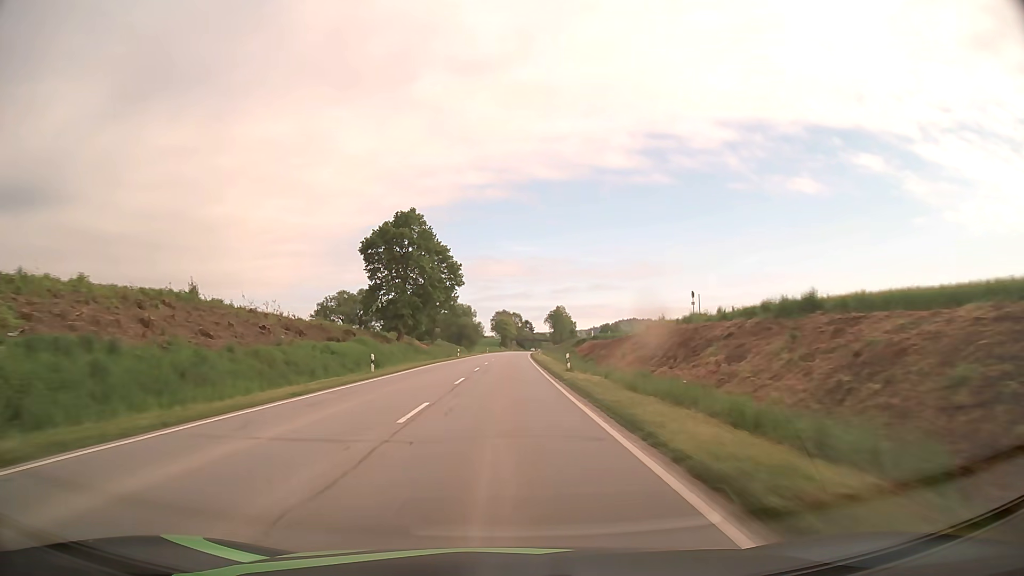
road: secondary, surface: asphalt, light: Day
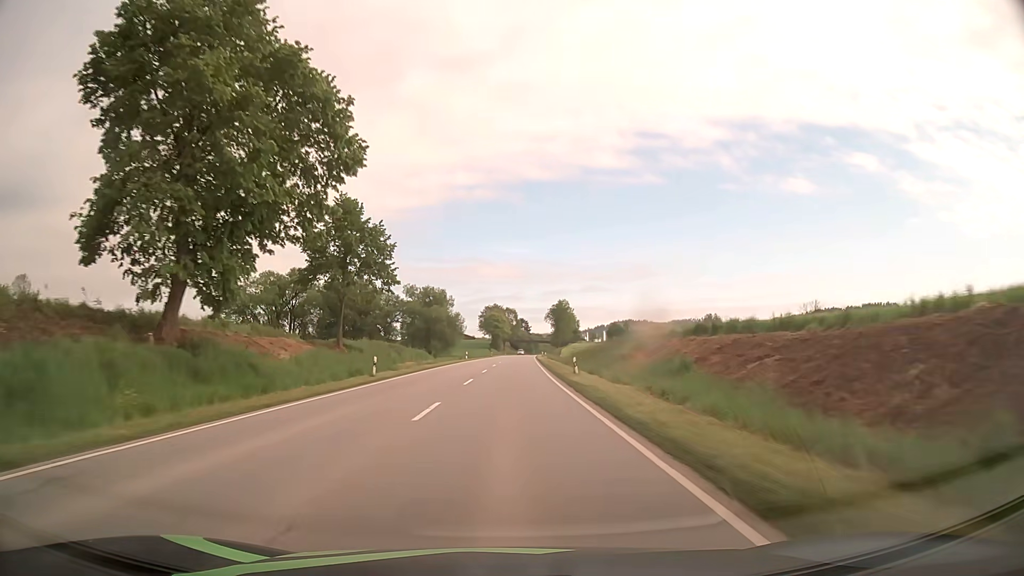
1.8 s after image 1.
(+0.2, +47.5) m; +1°
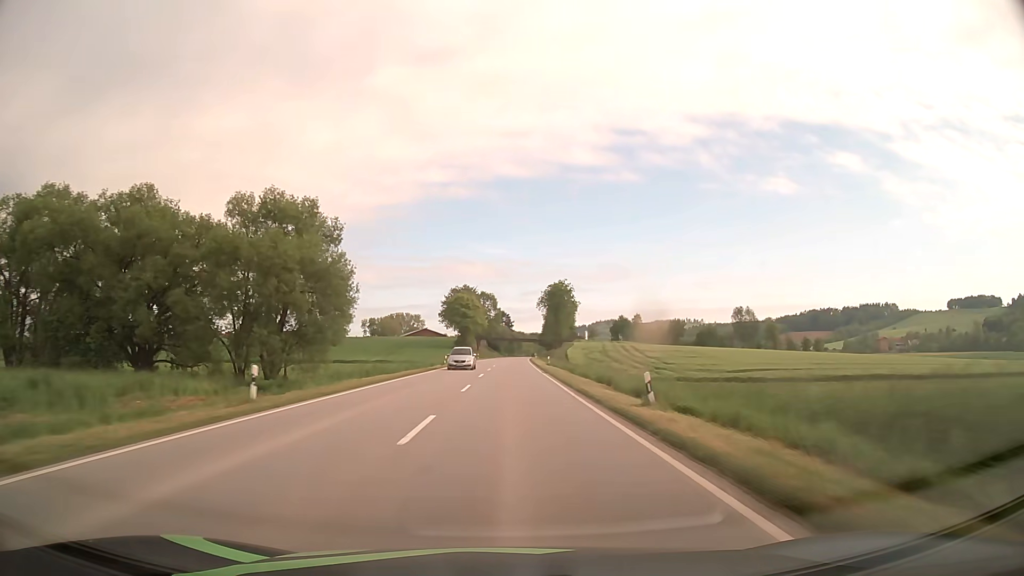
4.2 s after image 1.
(+0.9, +63.4) m; +2°
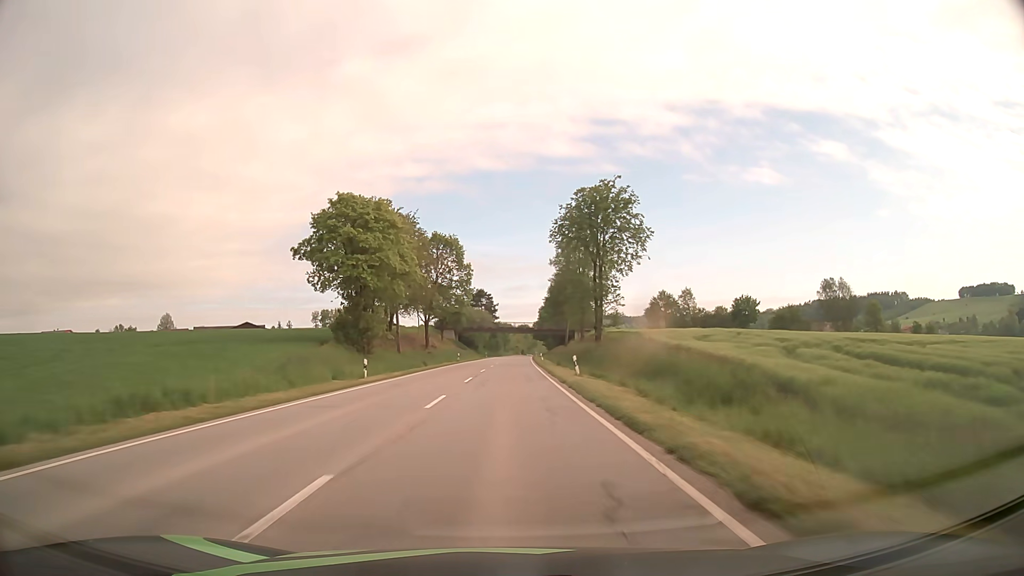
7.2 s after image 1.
(+1.0, +79.5) m; +1°
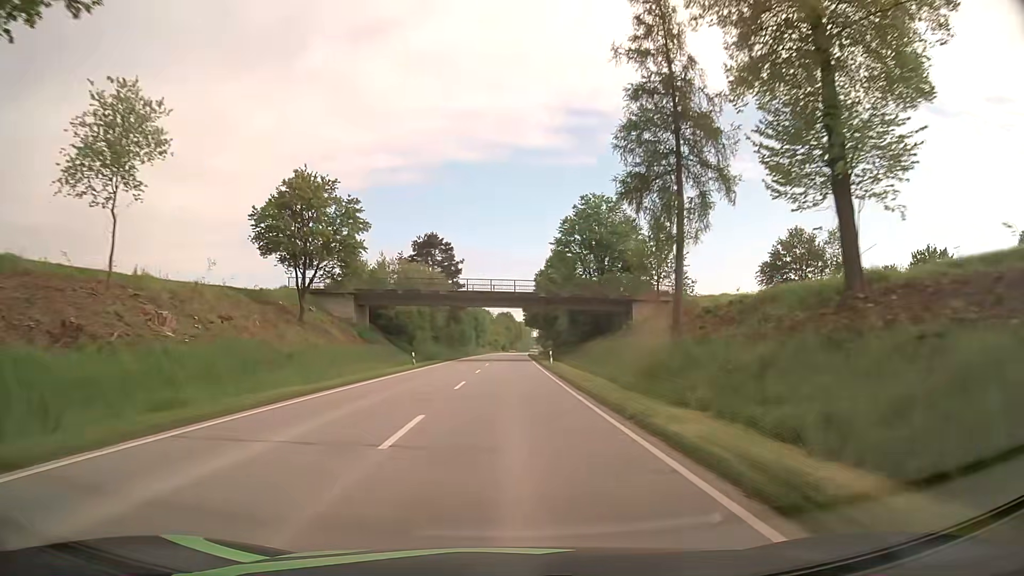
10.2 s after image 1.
(+1.0, +78.3) m; +2°
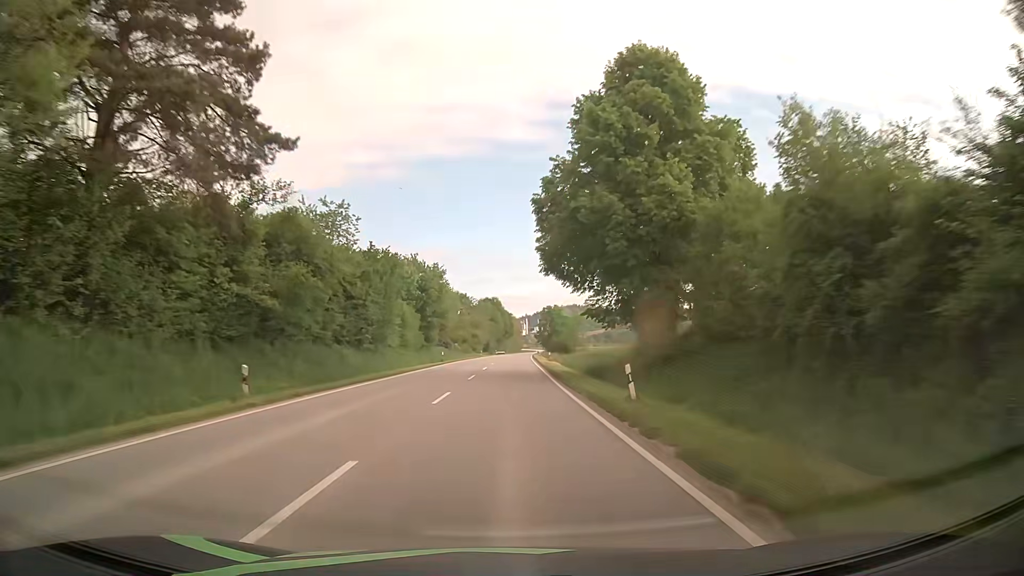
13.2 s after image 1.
(+0.6, +77.8) m; +1°
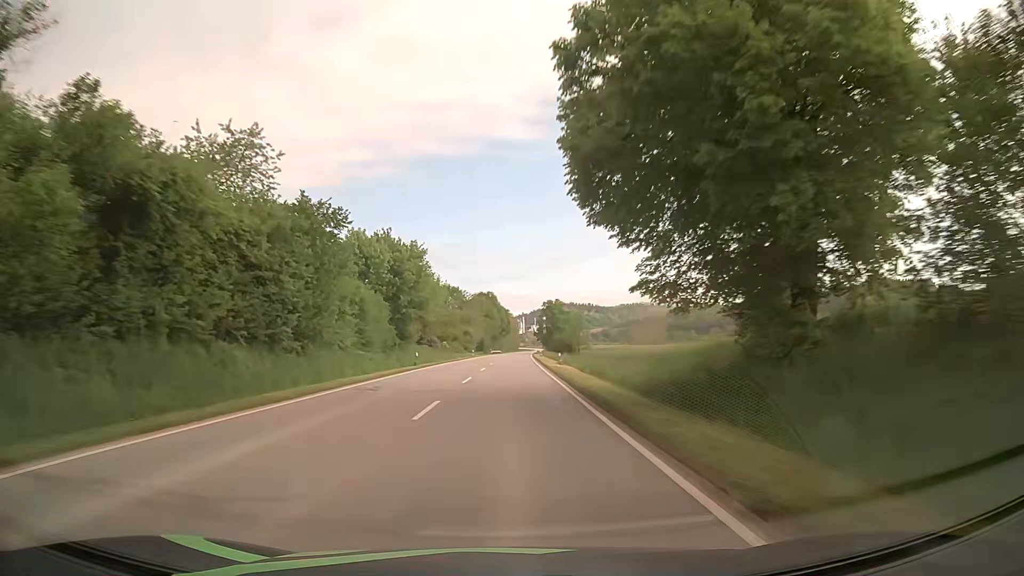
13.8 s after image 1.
(+0.1, +15.6) m; 0°
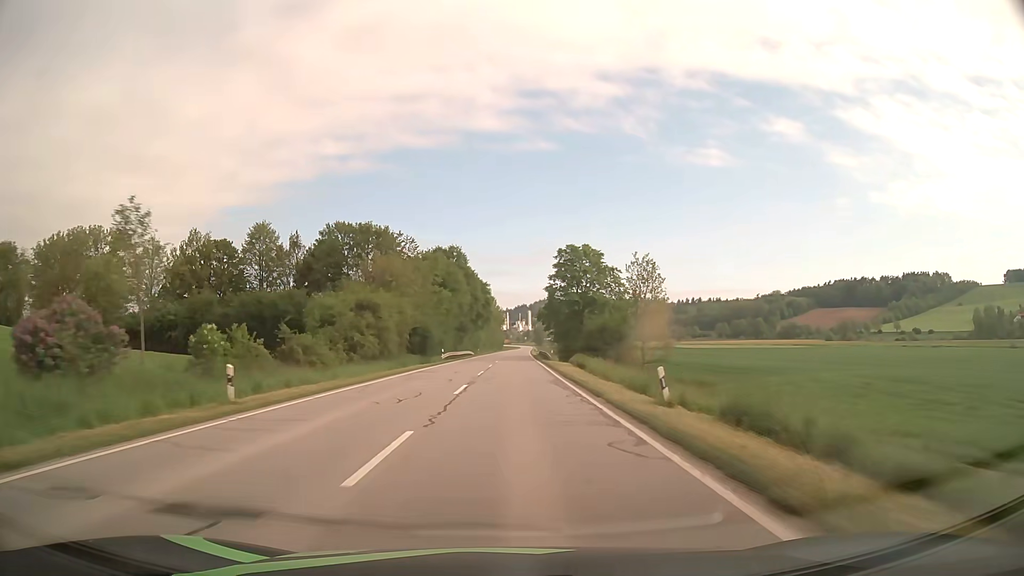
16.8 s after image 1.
(+1.1, +78.5) m; +1°
